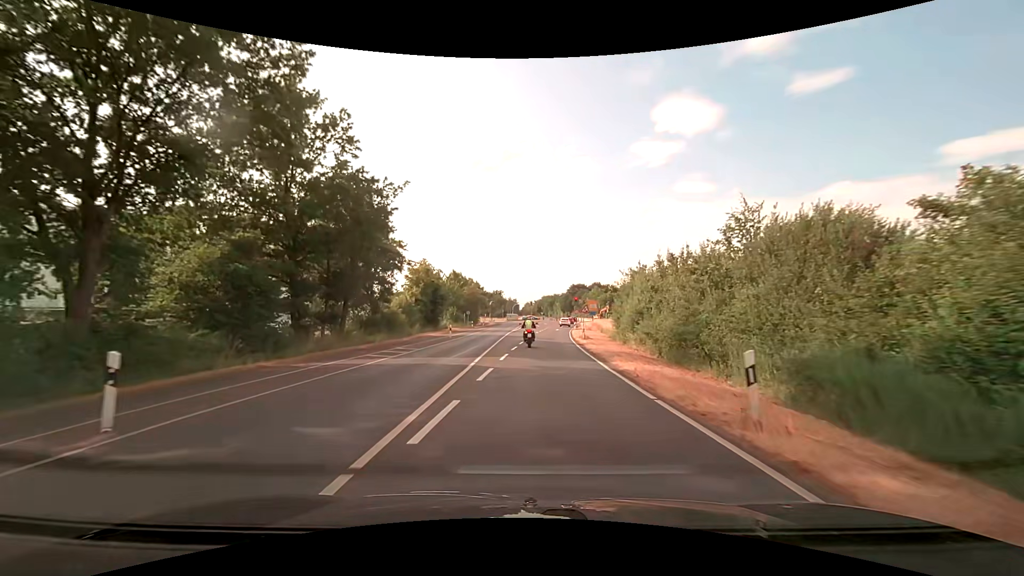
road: secondary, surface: asphalt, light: Day
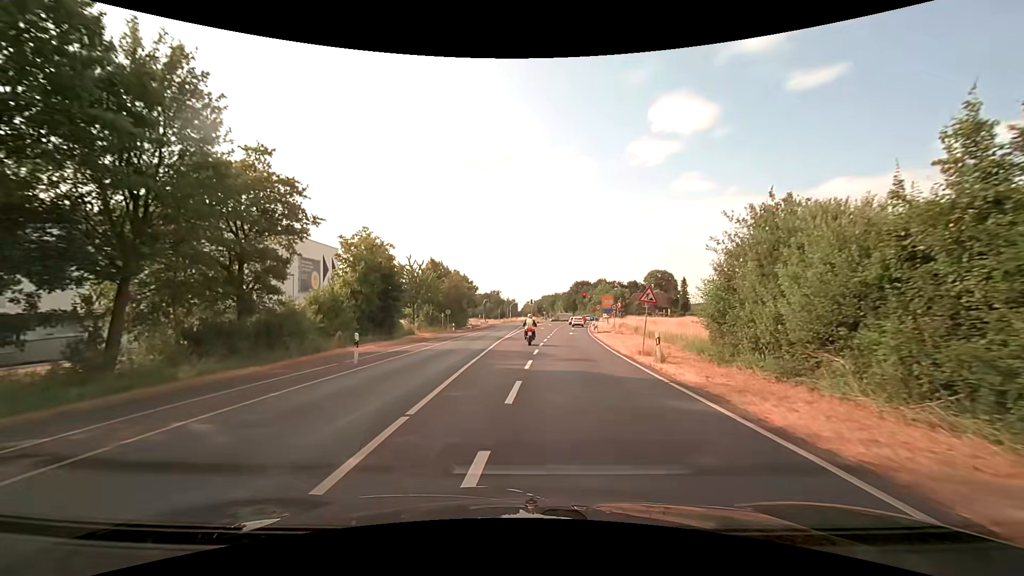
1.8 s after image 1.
(-0.1, +21.2) m; 0°
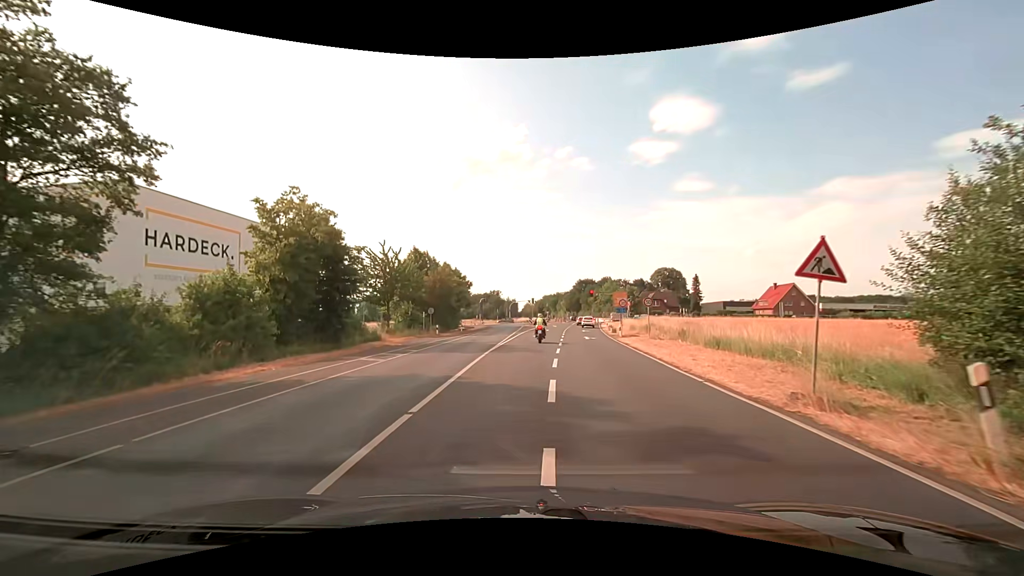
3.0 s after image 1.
(0.0, +11.7) m; 0°
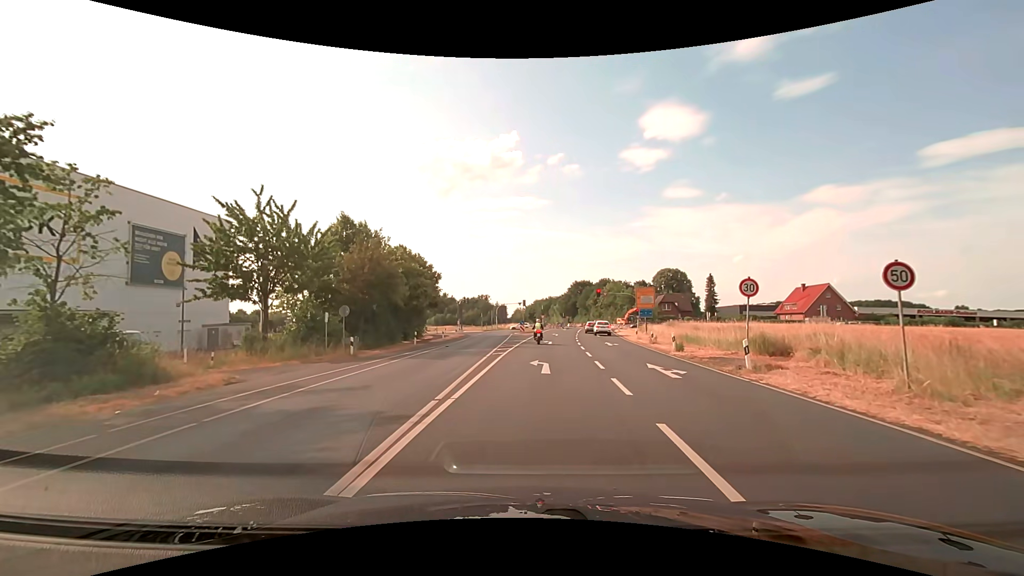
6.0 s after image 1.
(+0.1, +22.0) m; +1°
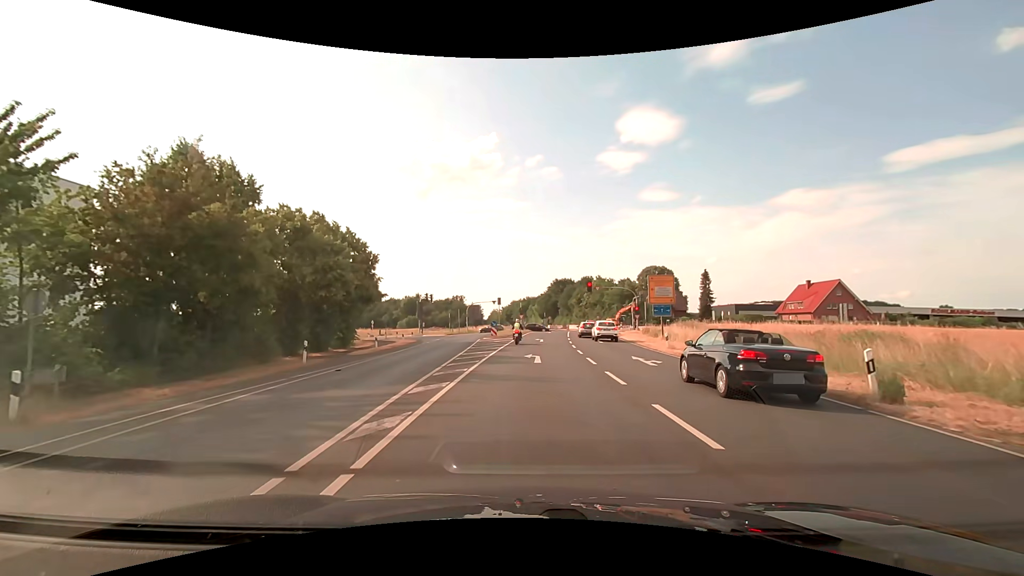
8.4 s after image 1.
(+0.4, +16.3) m; +3°
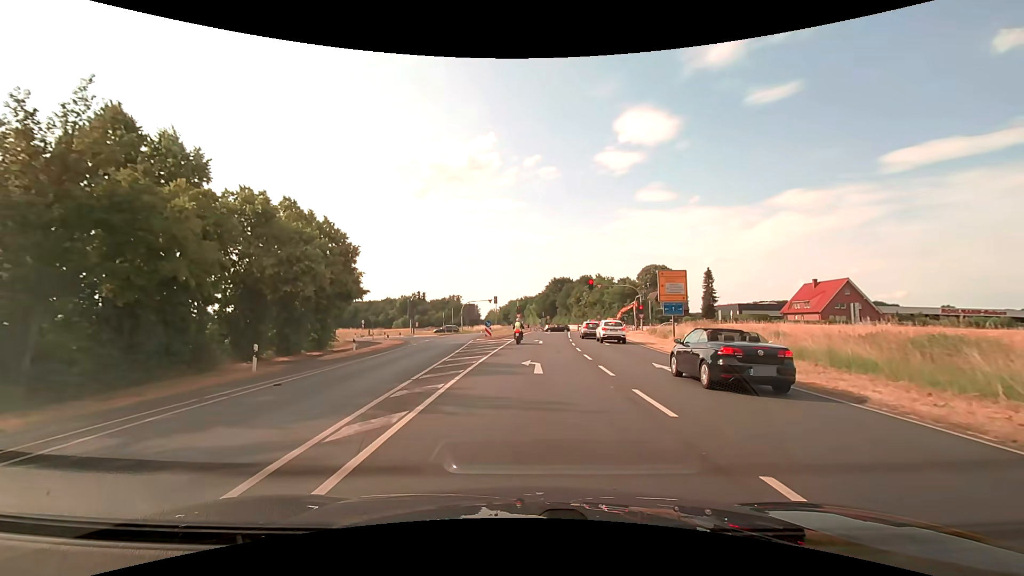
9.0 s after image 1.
(0.0, +4.1) m; 0°
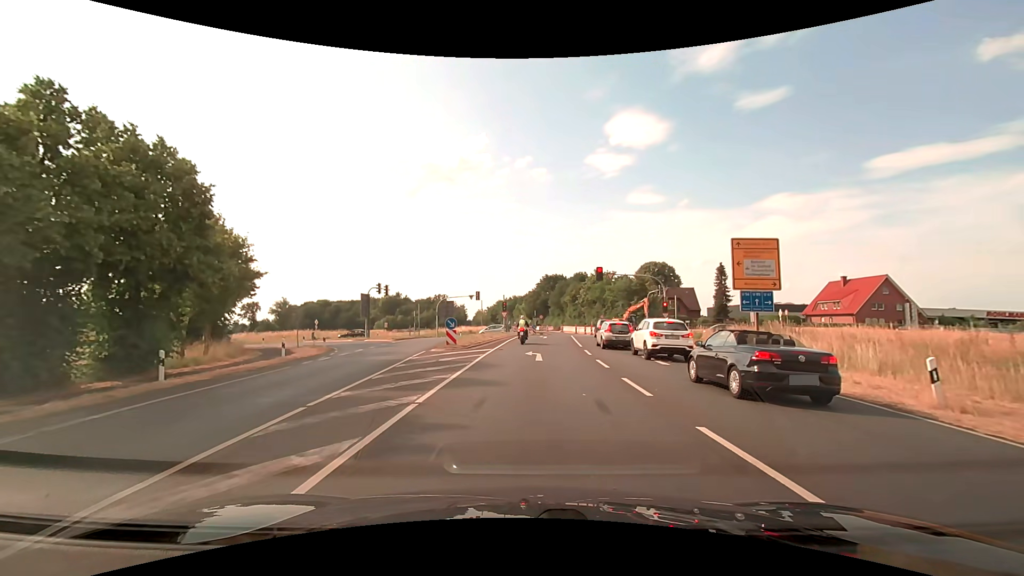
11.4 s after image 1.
(+0.1, +15.8) m; +1°
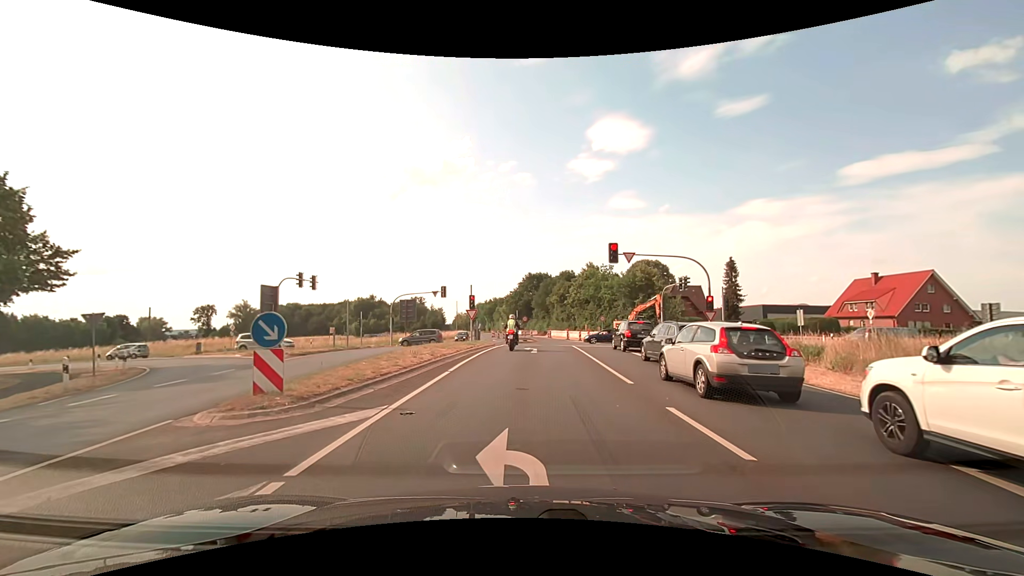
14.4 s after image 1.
(+0.3, +16.5) m; +2°
(0, +10) (+1, +20) (+1, +30) (+1, +40) (-4, +49) (-13, +53) (-23, +54) (-33, +53) (-43, +53) (-53, +54) m
